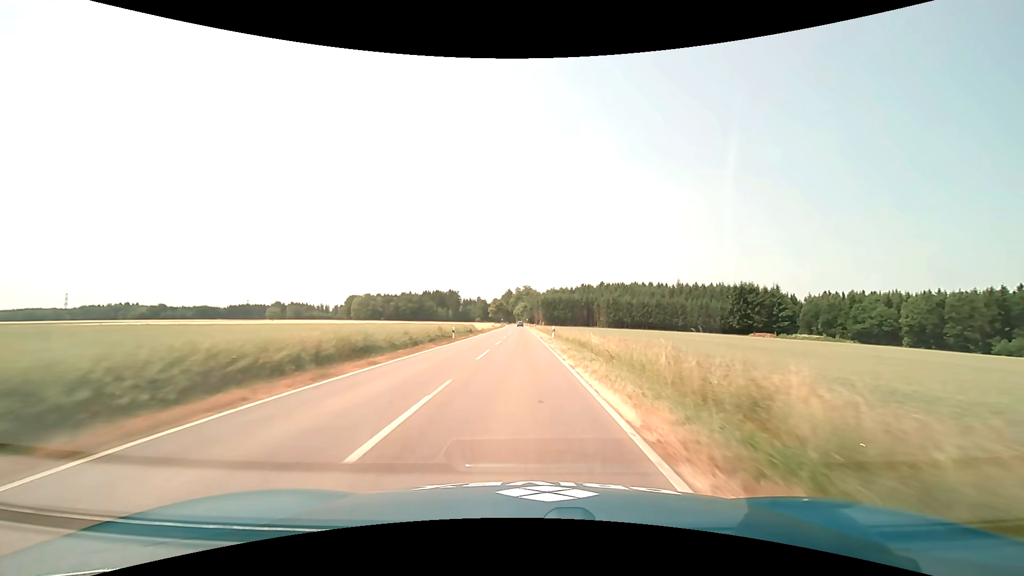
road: tertiary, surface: asphalt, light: Day
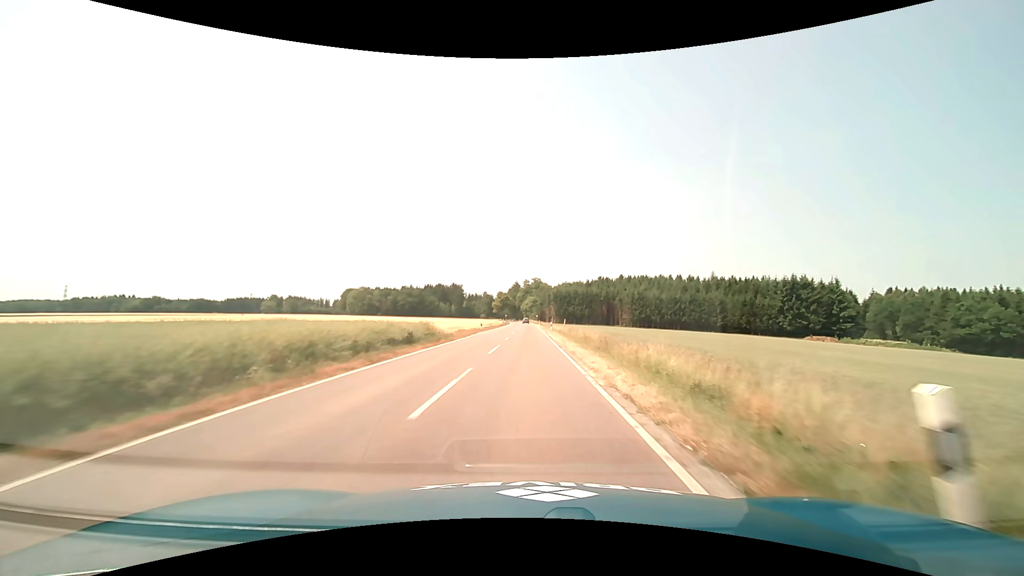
(-0.4, +35.2) m; -1°
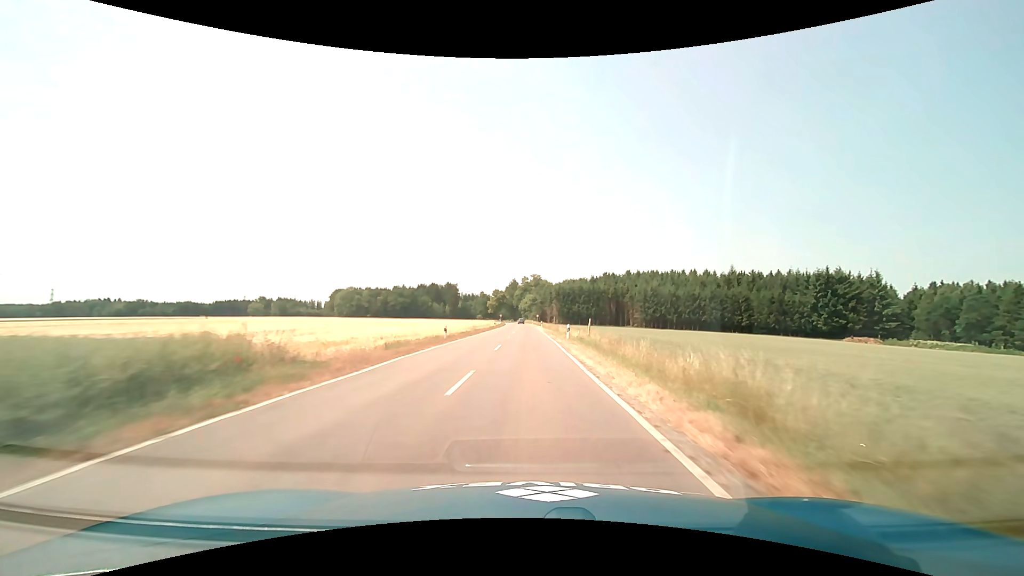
(0.0, +23.0) m; 0°
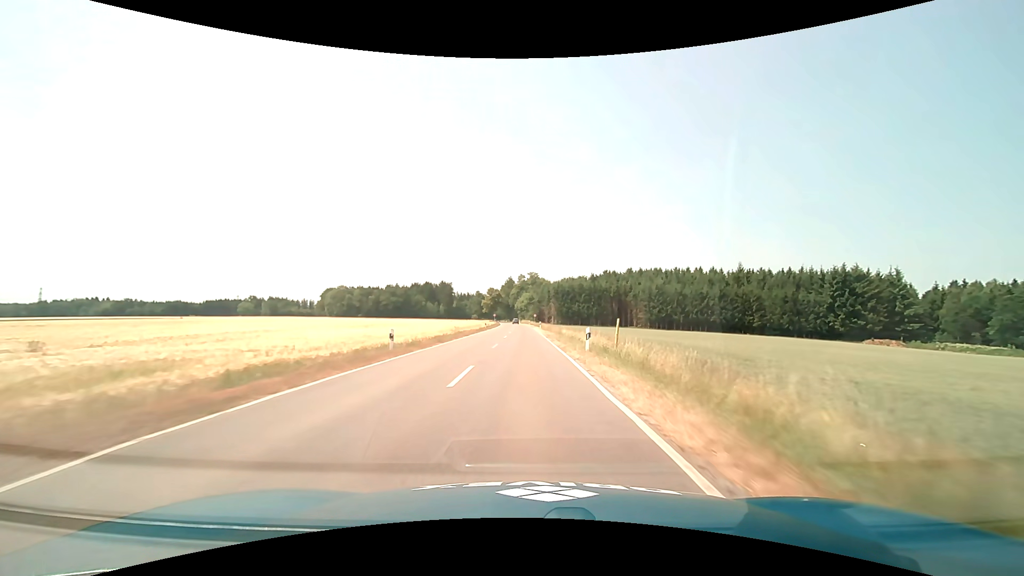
(0.0, +11.4) m; 0°
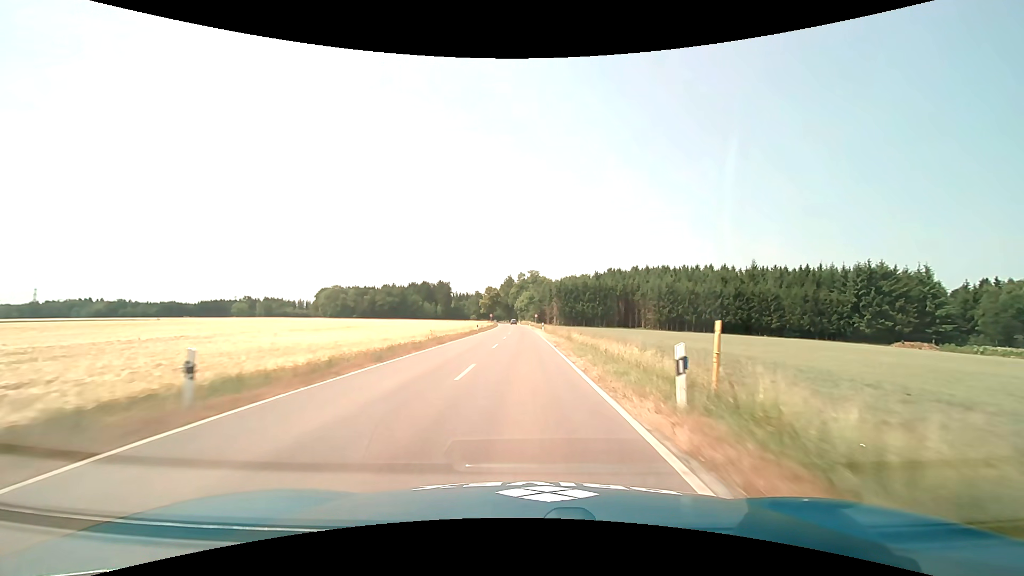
(0.0, +11.4) m; 0°
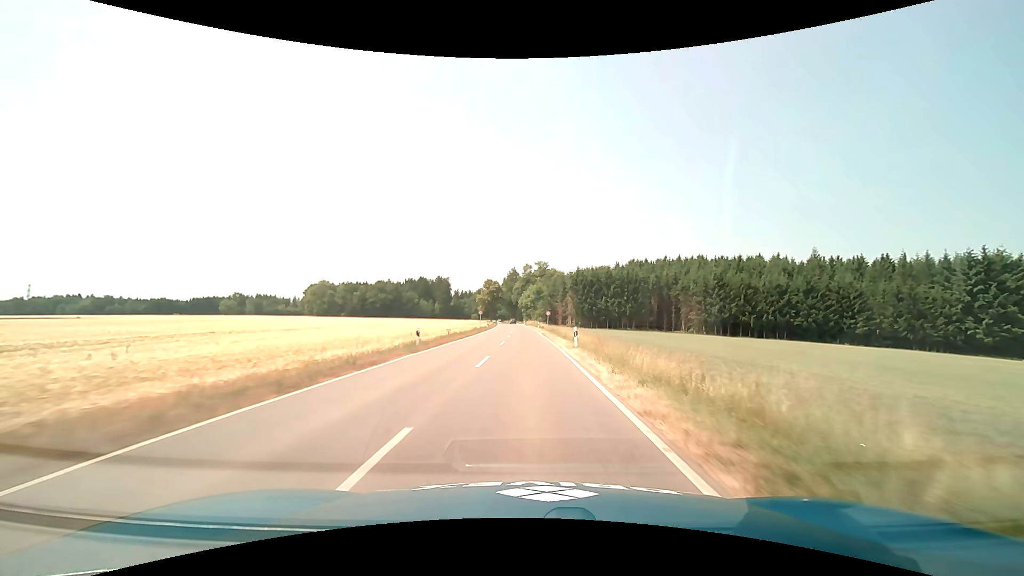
(-0.2, +33.7) m; -1°
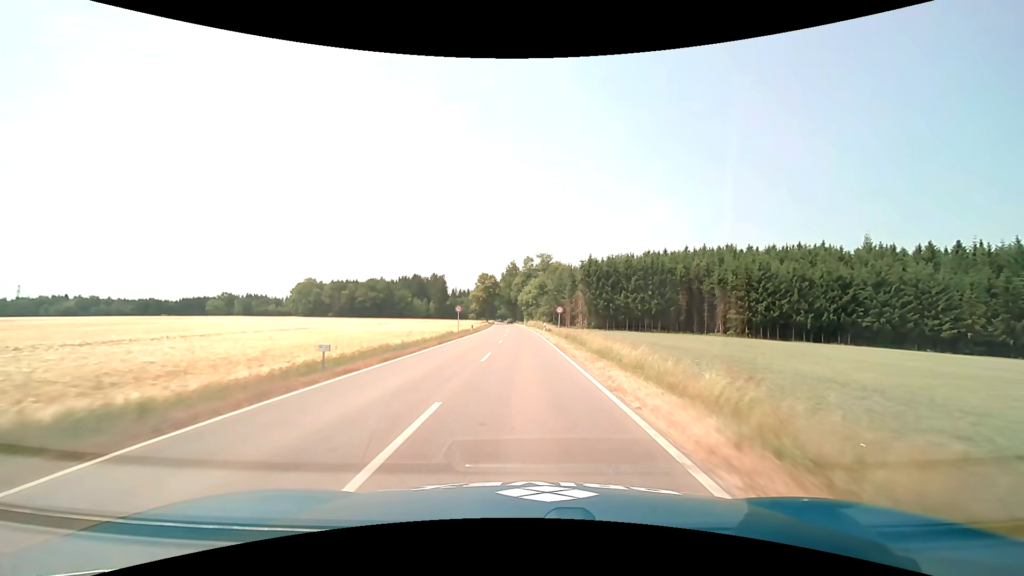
(0.0, +22.1) m; 0°
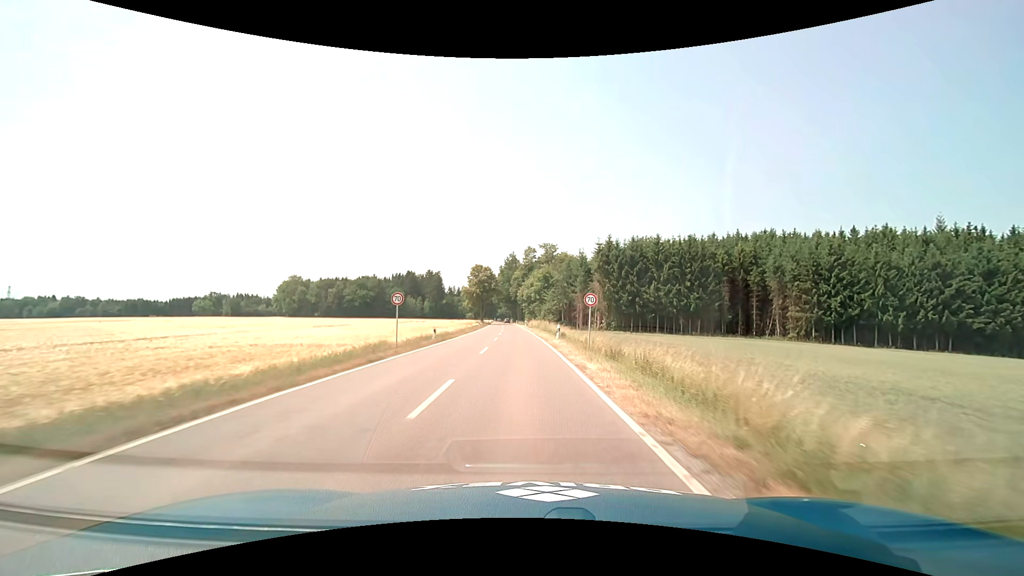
(0.0, +21.3) m; 0°
(0, +10) (0, +20) (0, +30) (-1, +40) (-1, +50) (-1, +60) (-2, +70) (-2, +80) (-3, +90) (-3, +100) m
